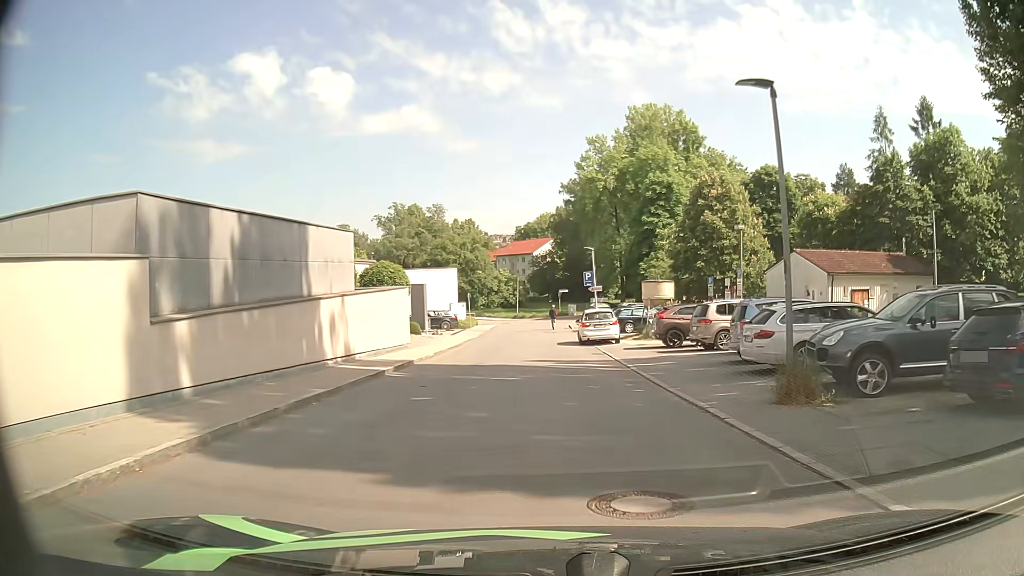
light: Day
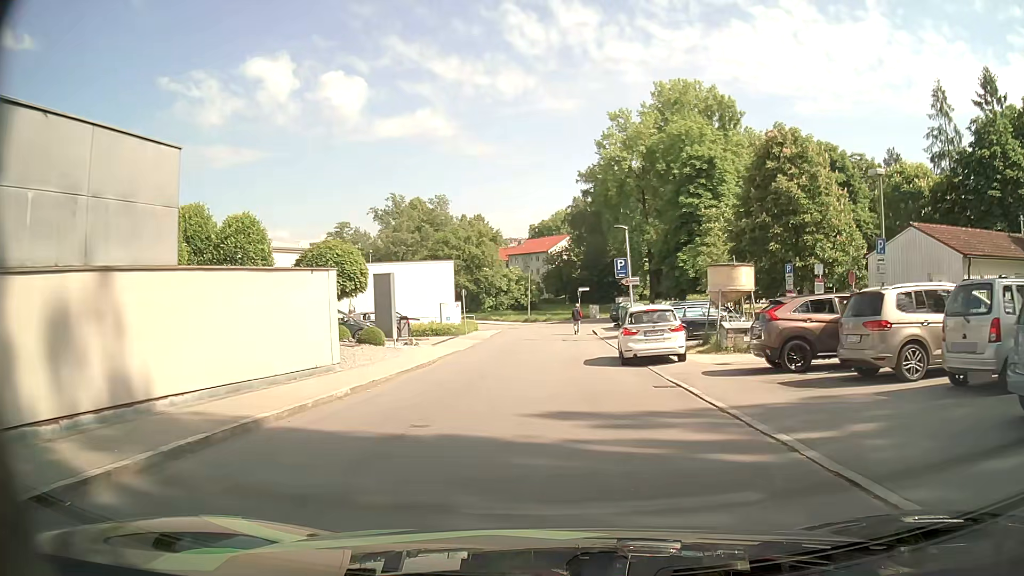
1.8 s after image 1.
(-0.2, +11.6) m; -1°
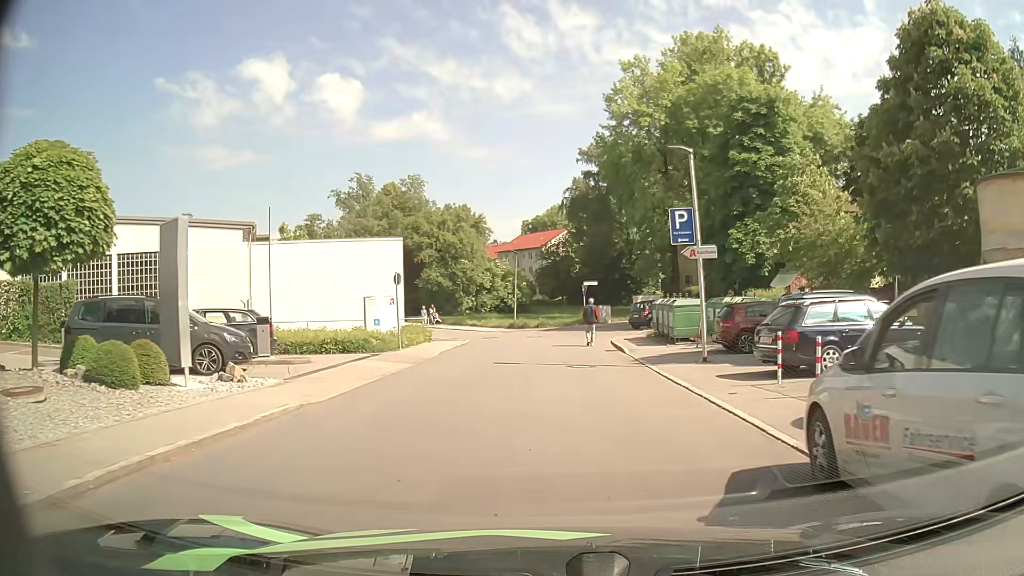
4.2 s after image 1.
(0.0, +16.1) m; 0°
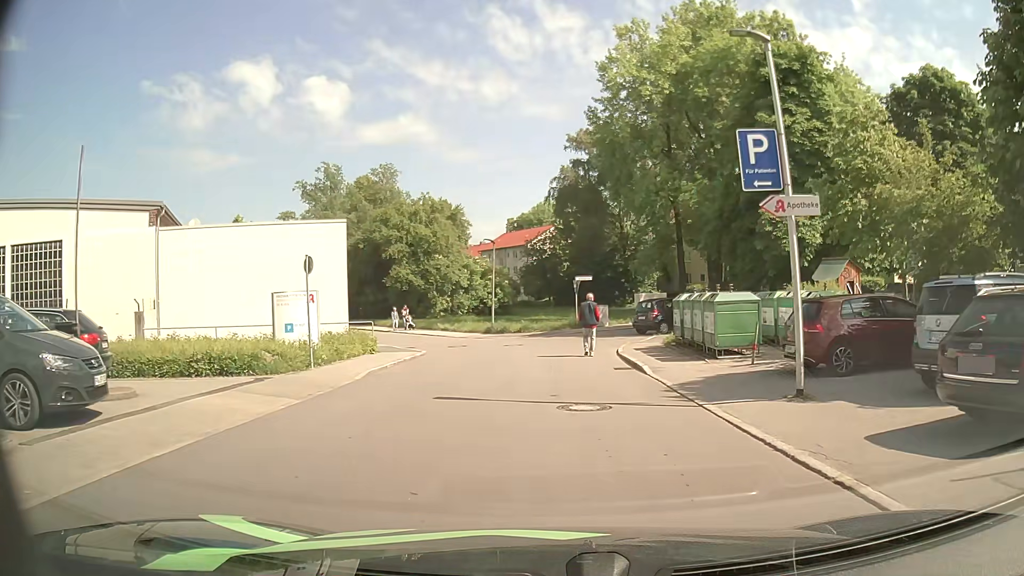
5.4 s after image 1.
(+0.1, +7.4) m; +1°
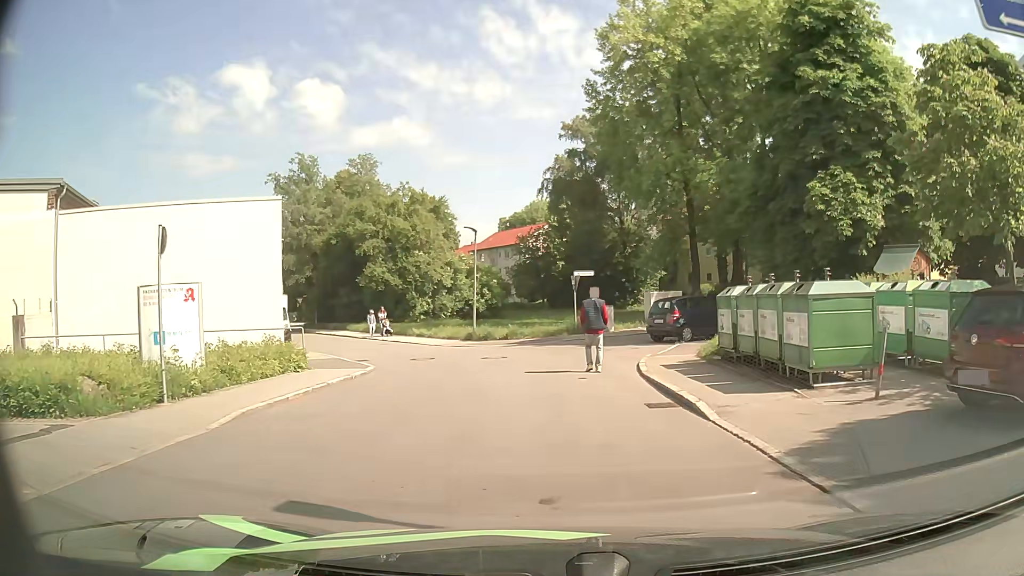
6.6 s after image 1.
(0.0, +6.1) m; +1°
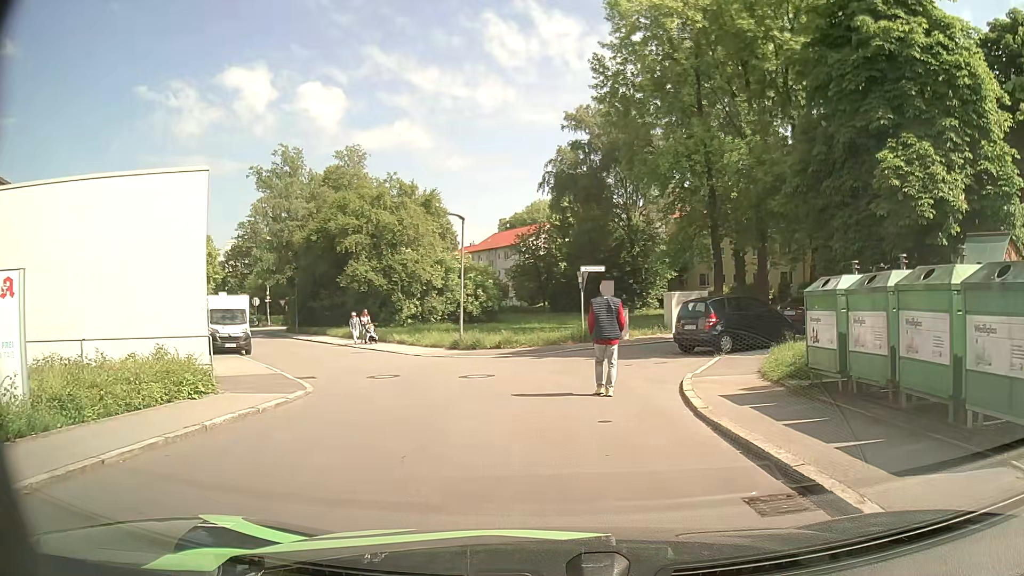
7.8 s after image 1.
(0.0, +5.0) m; 0°
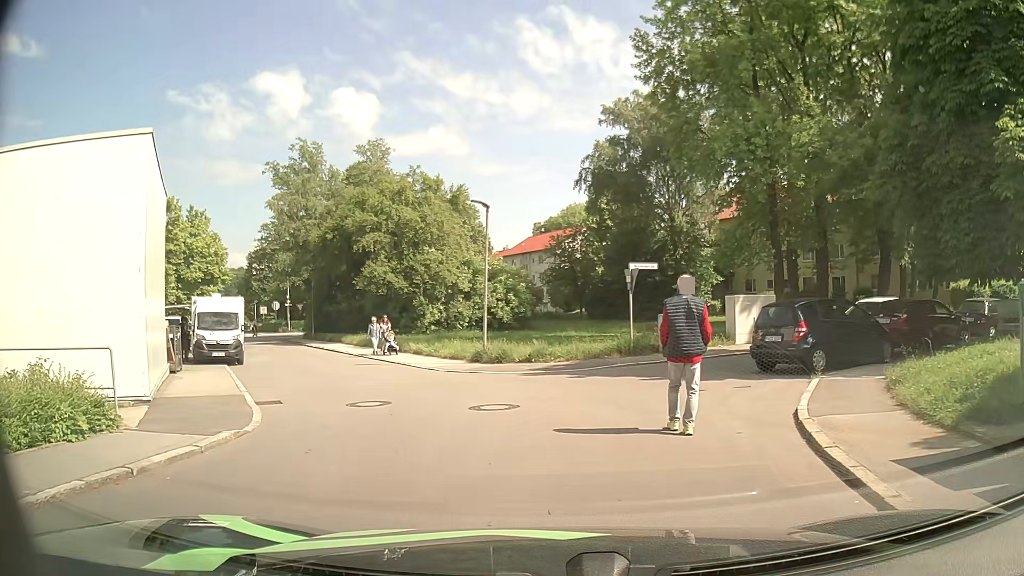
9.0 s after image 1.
(-0.1, +4.2) m; -3°
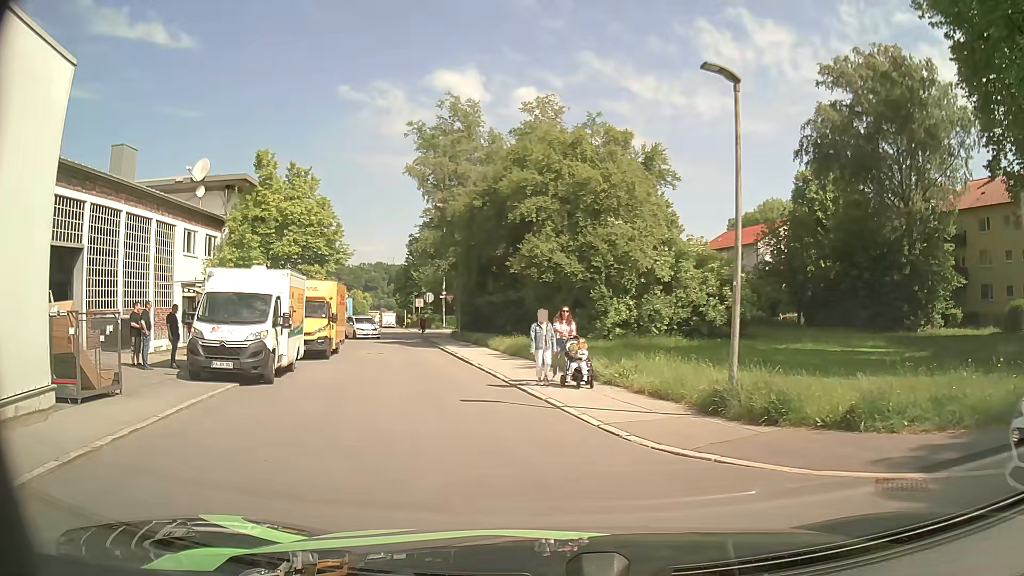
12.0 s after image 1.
(-1.6, +11.9) m; -16°
